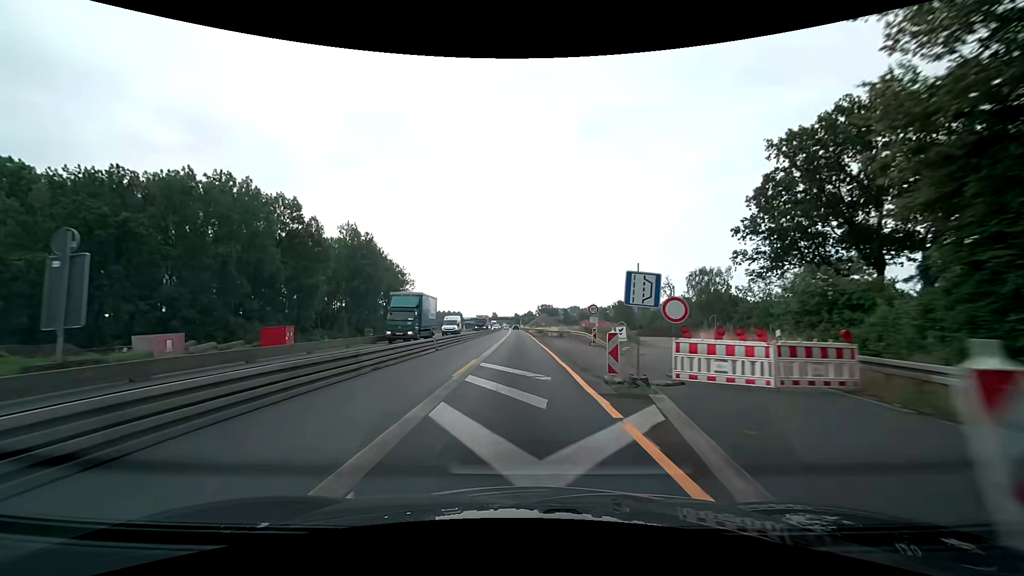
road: motorway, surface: asphalt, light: Day
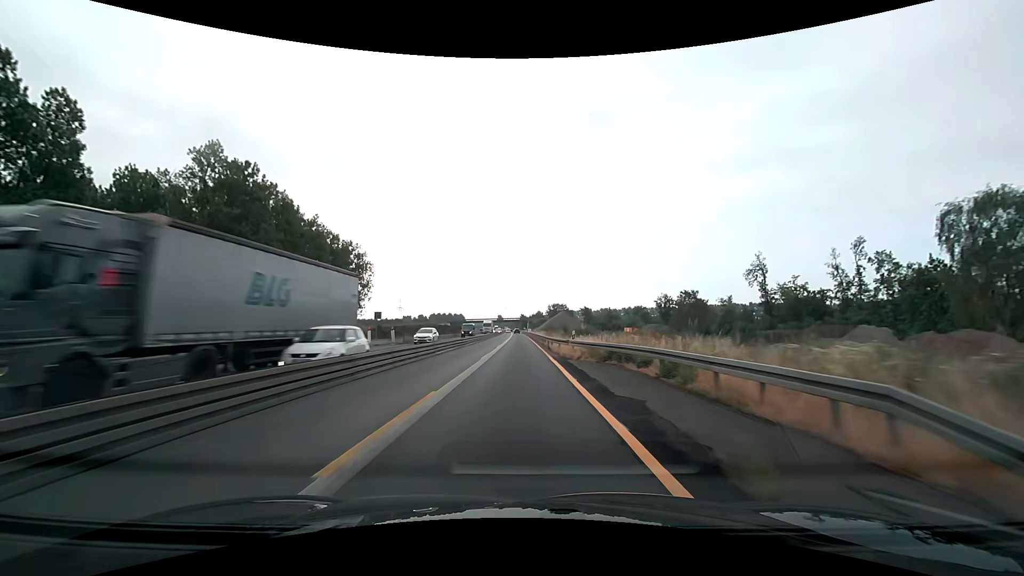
(-0.4, +62.7) m; -1°
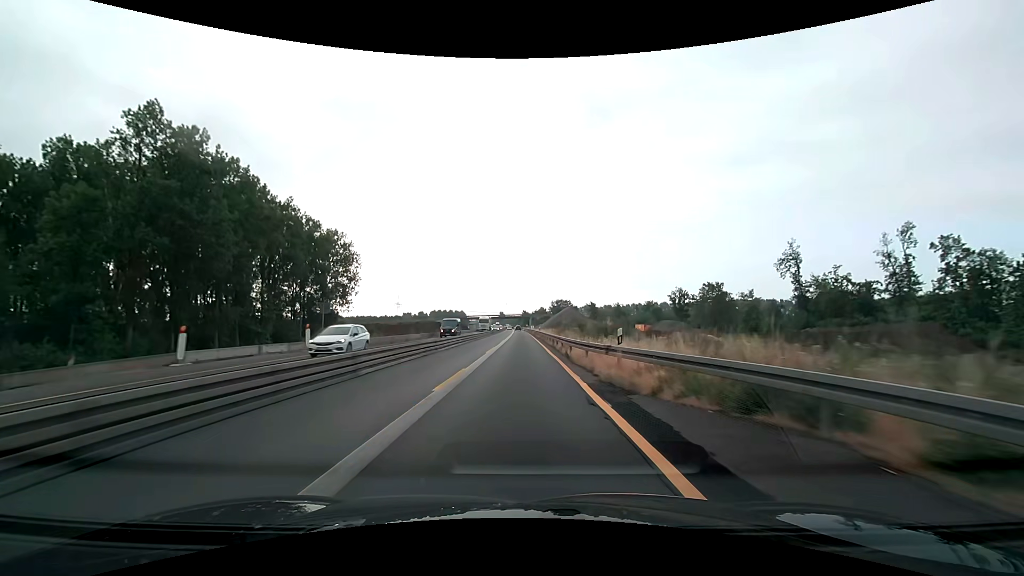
(0.0, +12.5) m; 0°
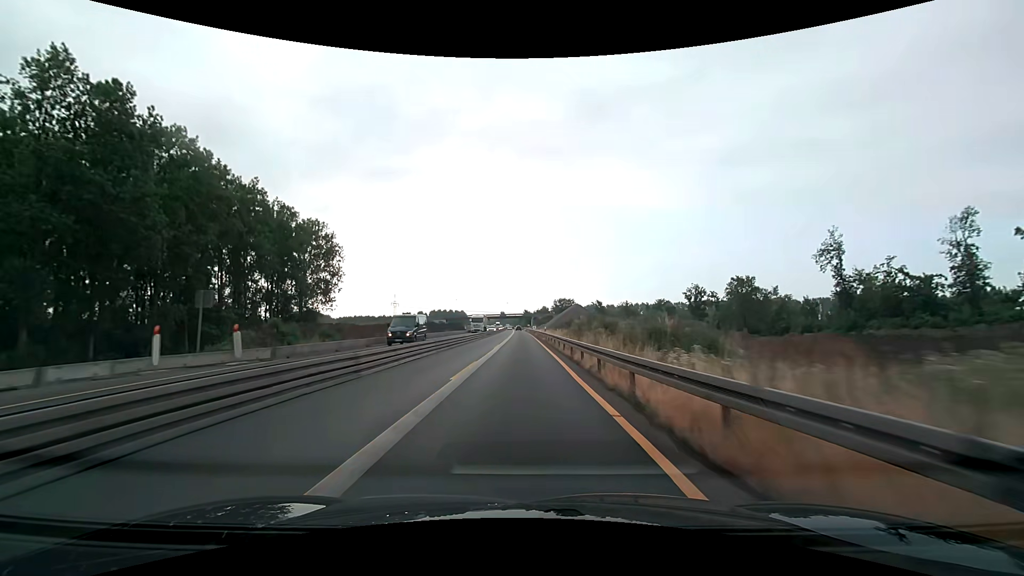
(0.0, +12.5) m; 0°
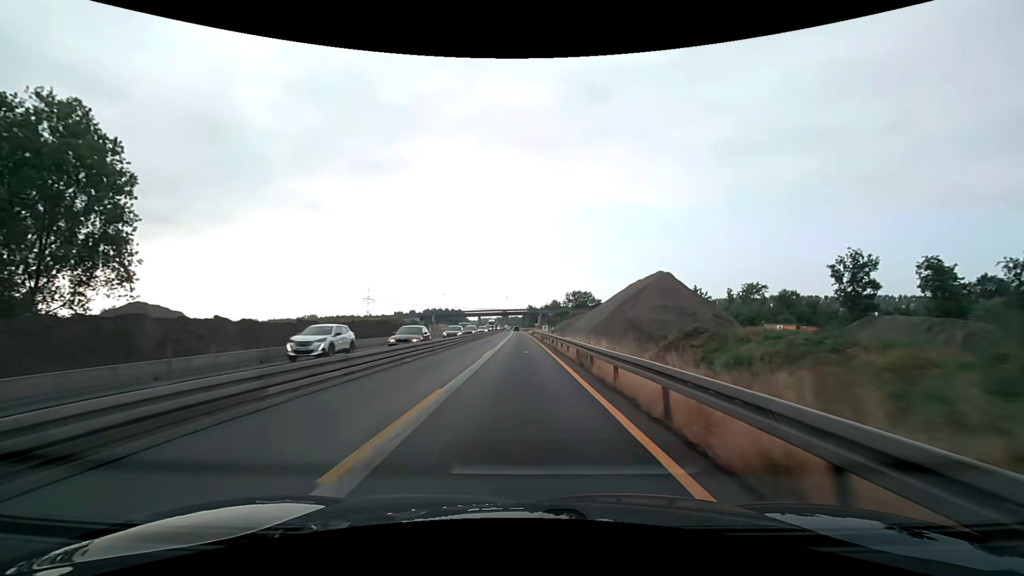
(-0.1, +62.6) m; 0°
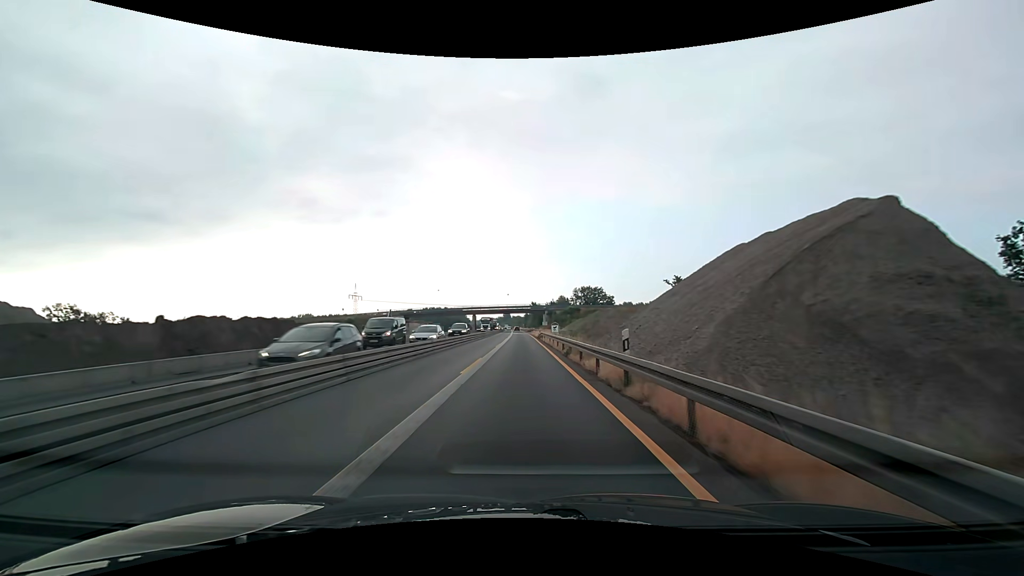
(-0.1, +25.1) m; 0°
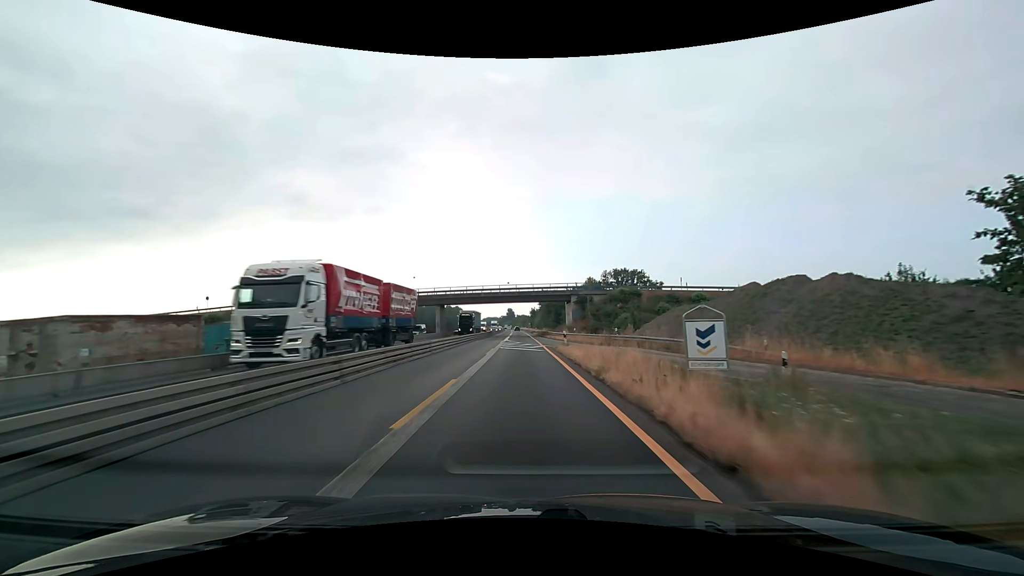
(-0.2, +62.7) m; -1°
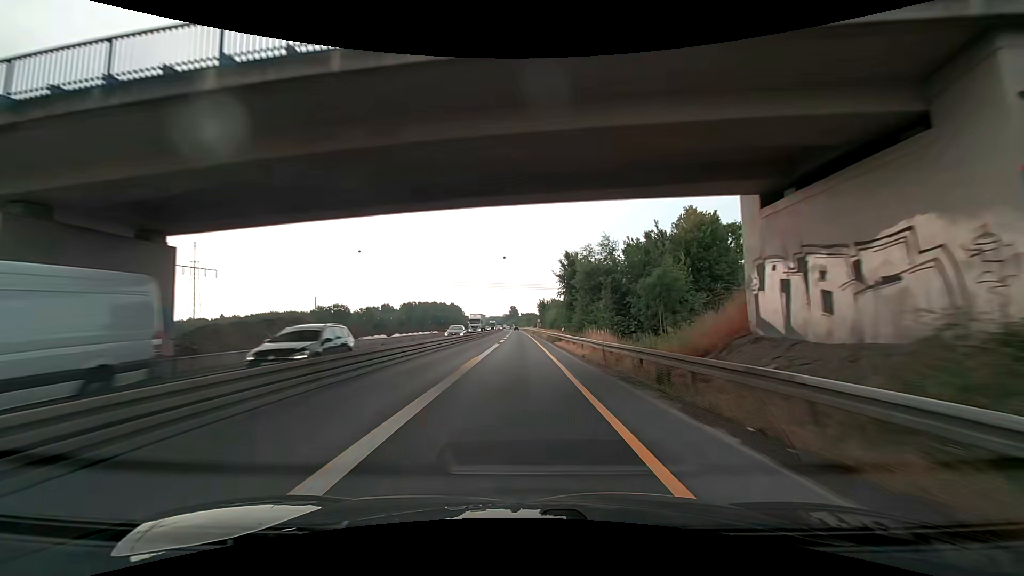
(-0.2, +62.7) m; 0°
(0, +10) (0, +20) (0, +30) (0, +40) (0, +50) (0, +60) (-1, +70) (-1, +80) (-1, +90) (-1, +100) m
